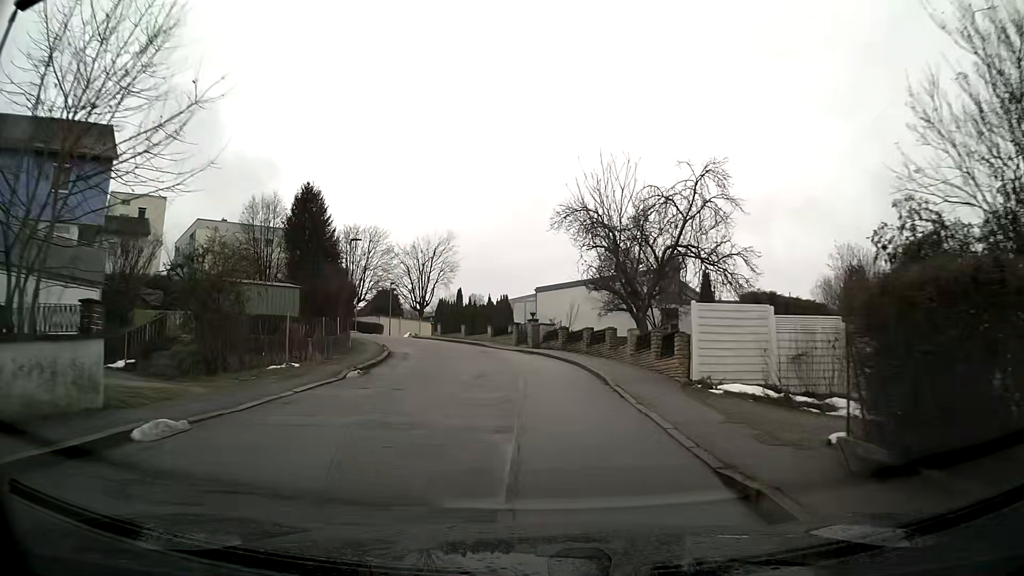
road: residential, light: Day
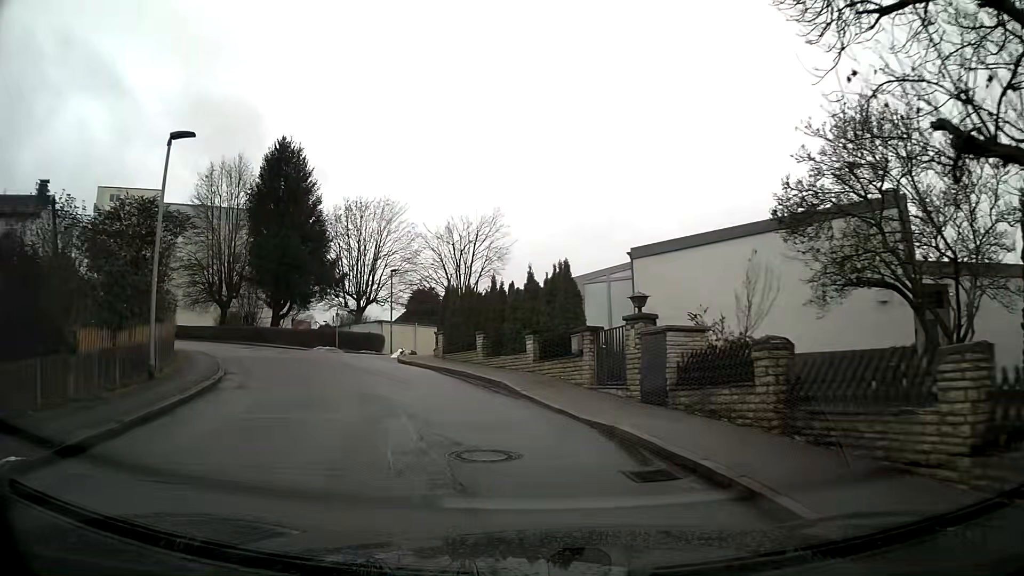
(-0.7, +22.3) m; -8°
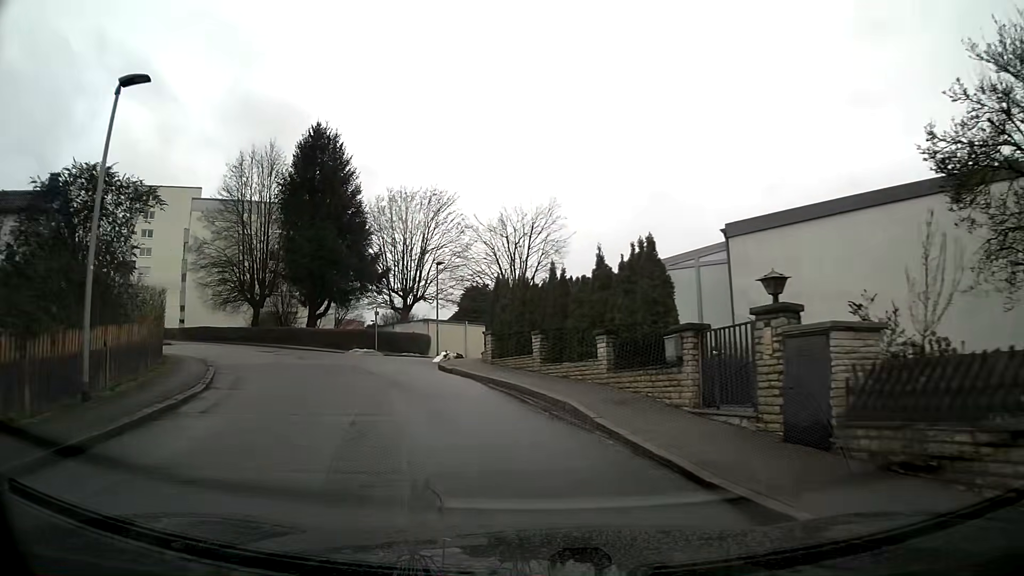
(-0.2, +4.1) m; -5°
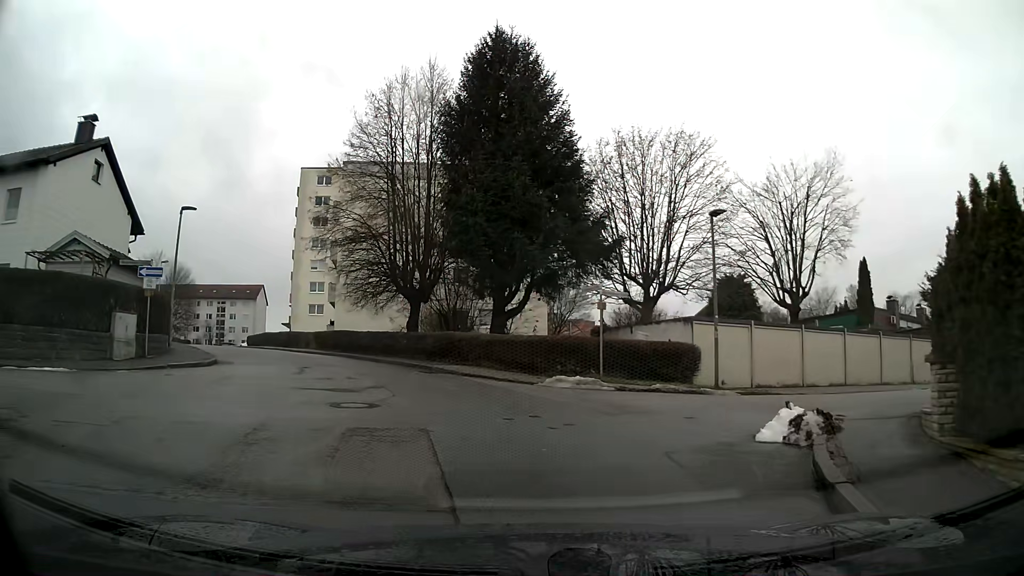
(-2.7, +15.7) m; -18°
